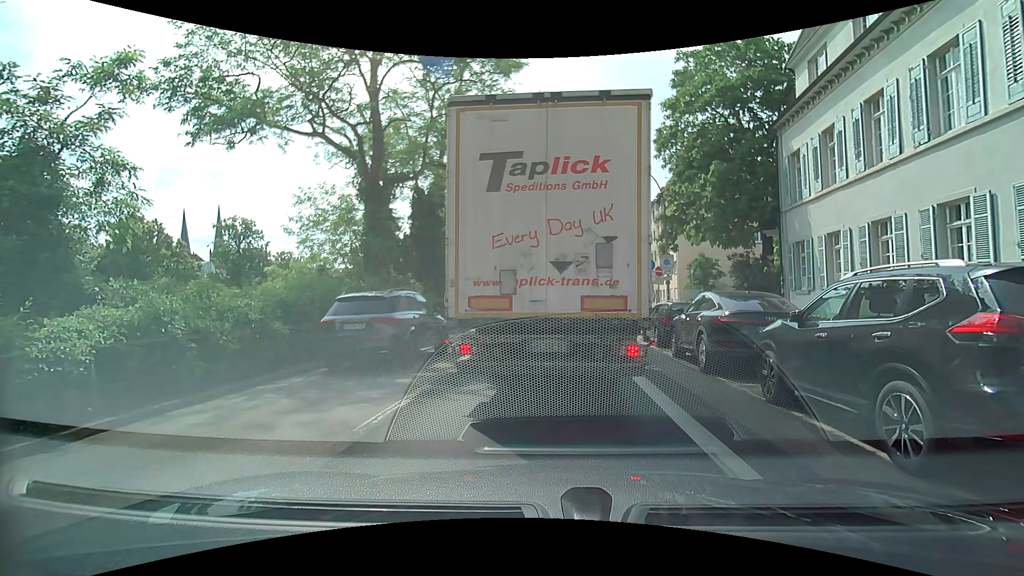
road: primary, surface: asphalt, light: Day
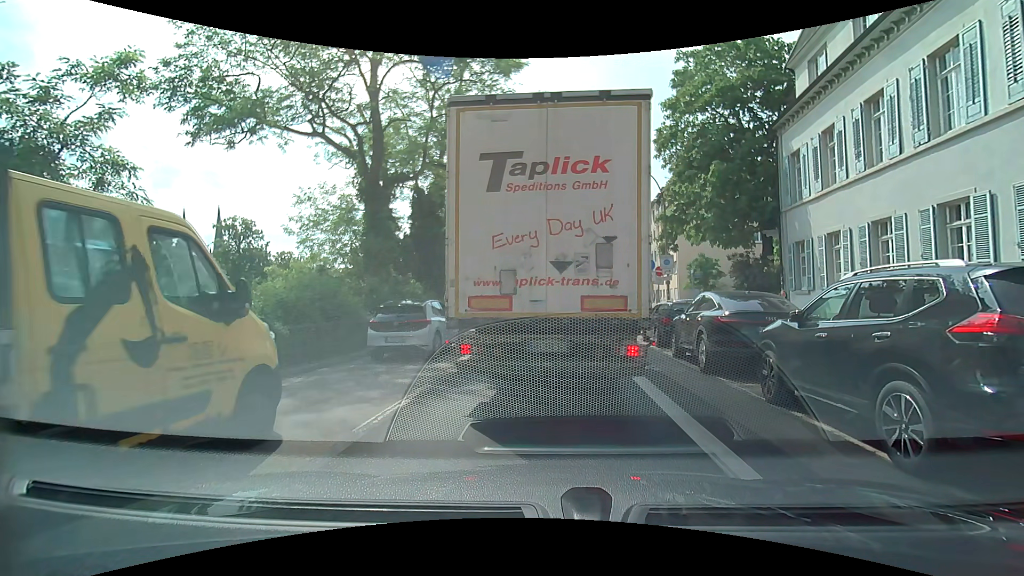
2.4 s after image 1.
(0.0, 0.0) m; 0°
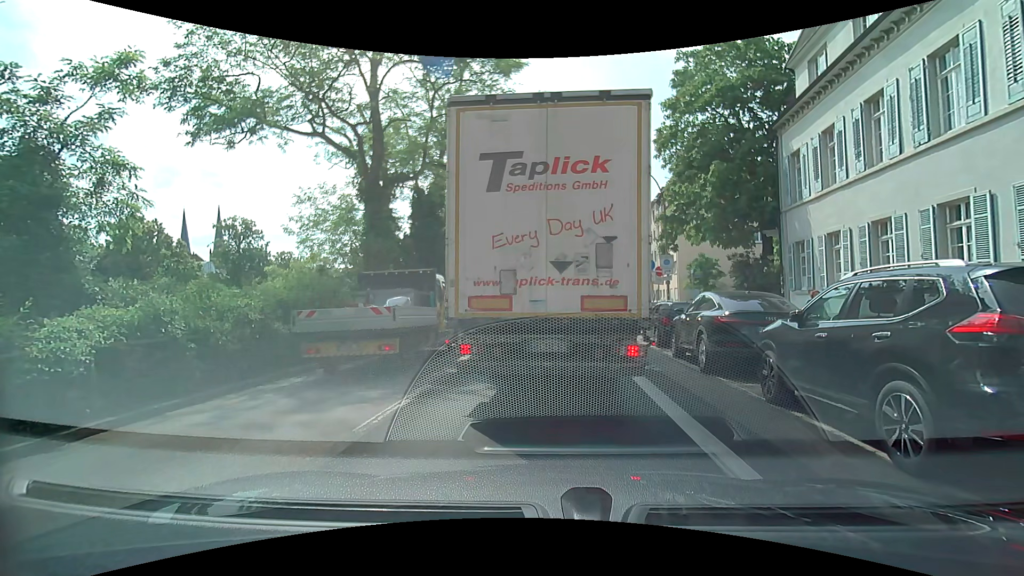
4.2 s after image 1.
(0.0, 0.0) m; 0°
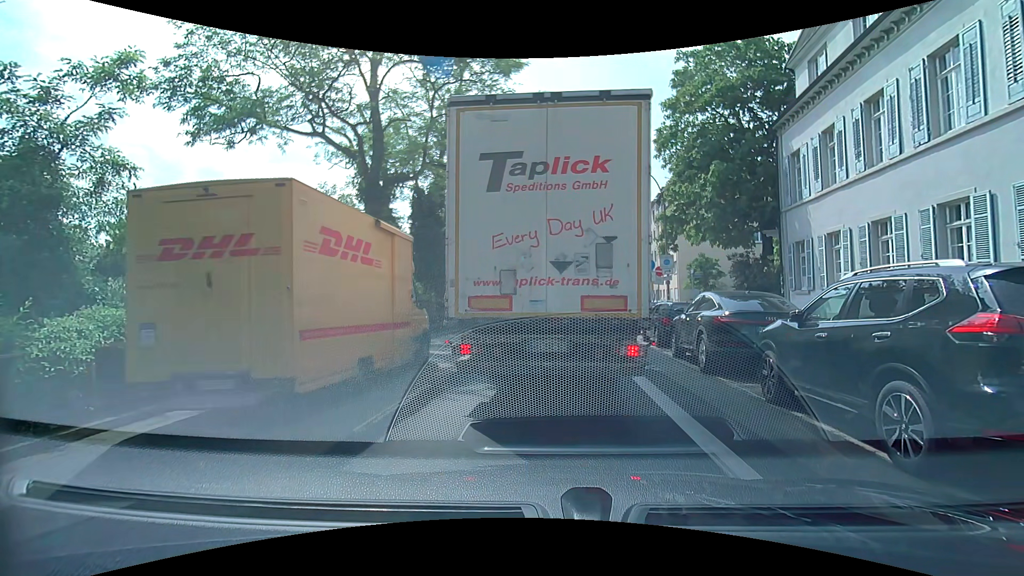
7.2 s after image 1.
(0.0, 0.0) m; 0°
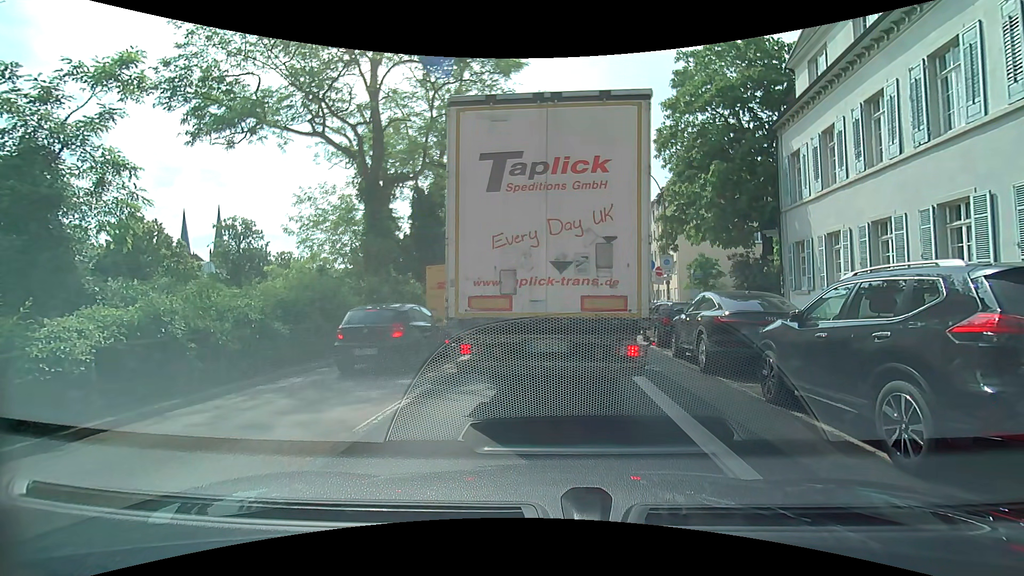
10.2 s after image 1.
(0.0, 0.0) m; 0°
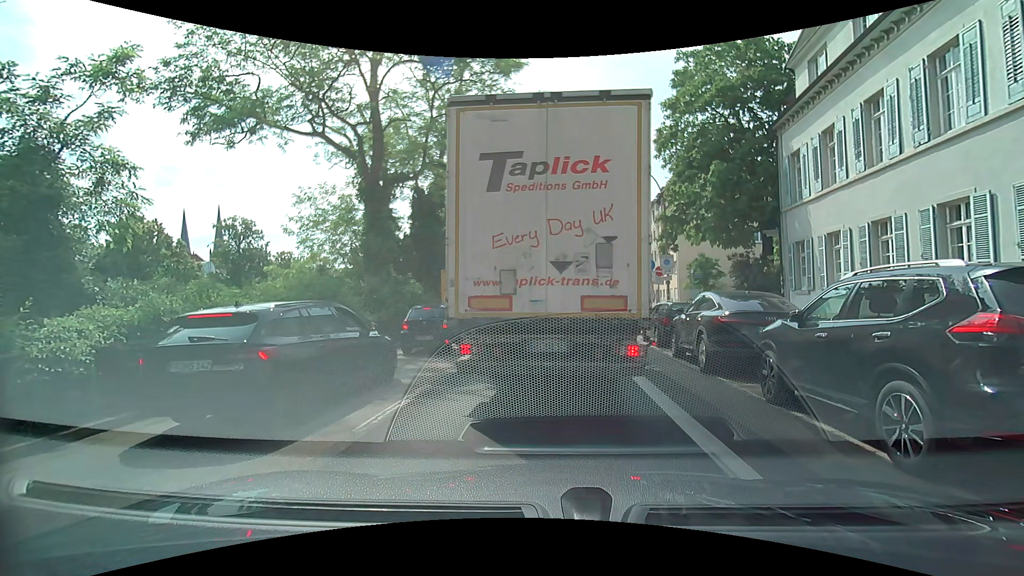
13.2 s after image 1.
(0.0, 0.0) m; 0°
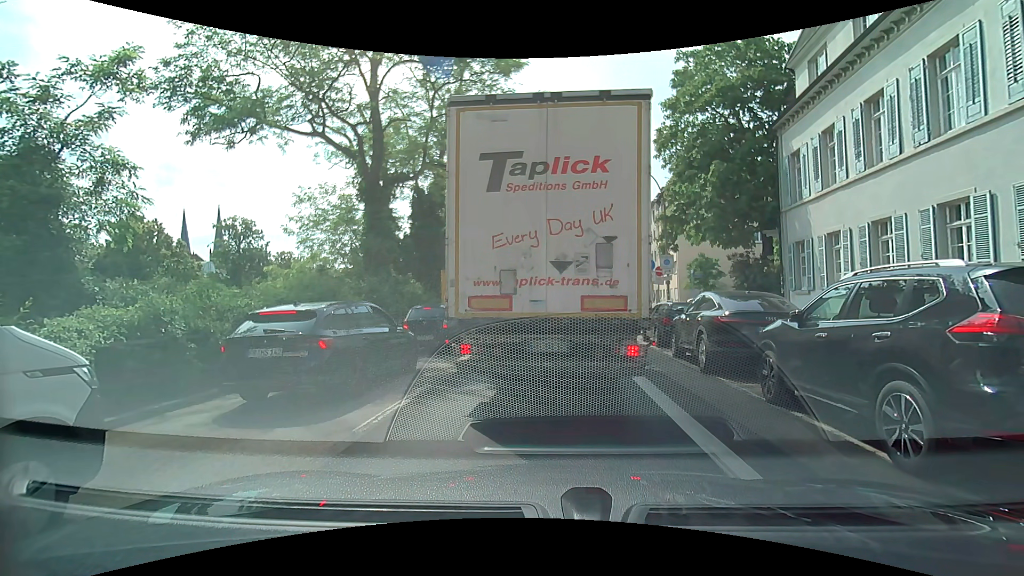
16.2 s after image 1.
(0.0, 0.0) m; 0°
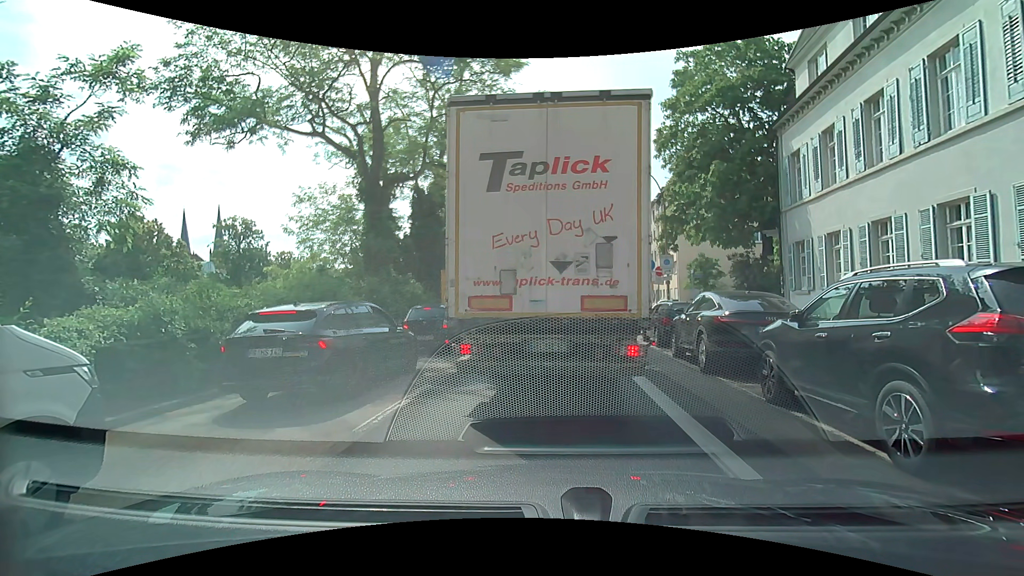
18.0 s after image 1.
(0.0, 0.0) m; 0°
